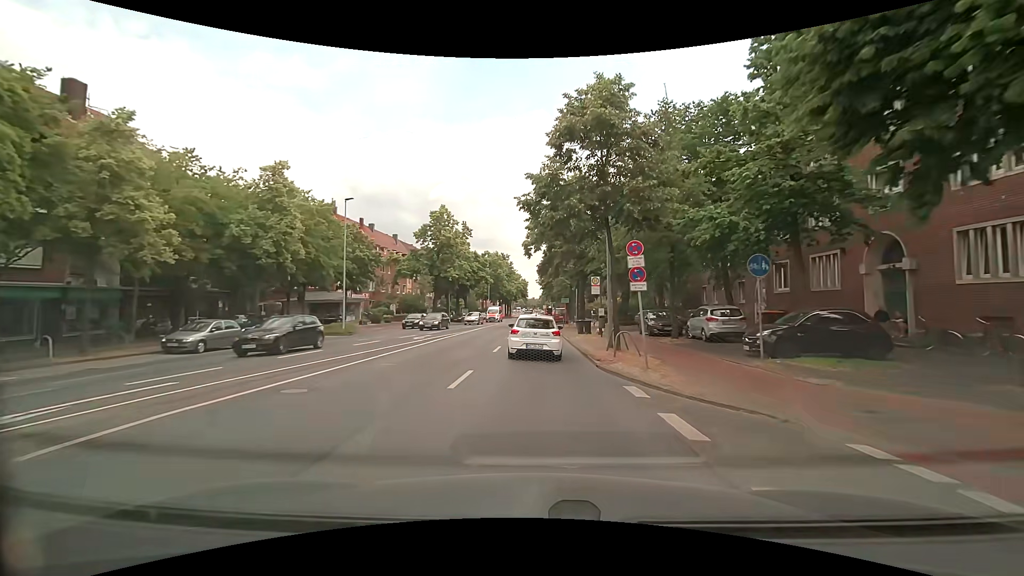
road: secondary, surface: asphalt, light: Day
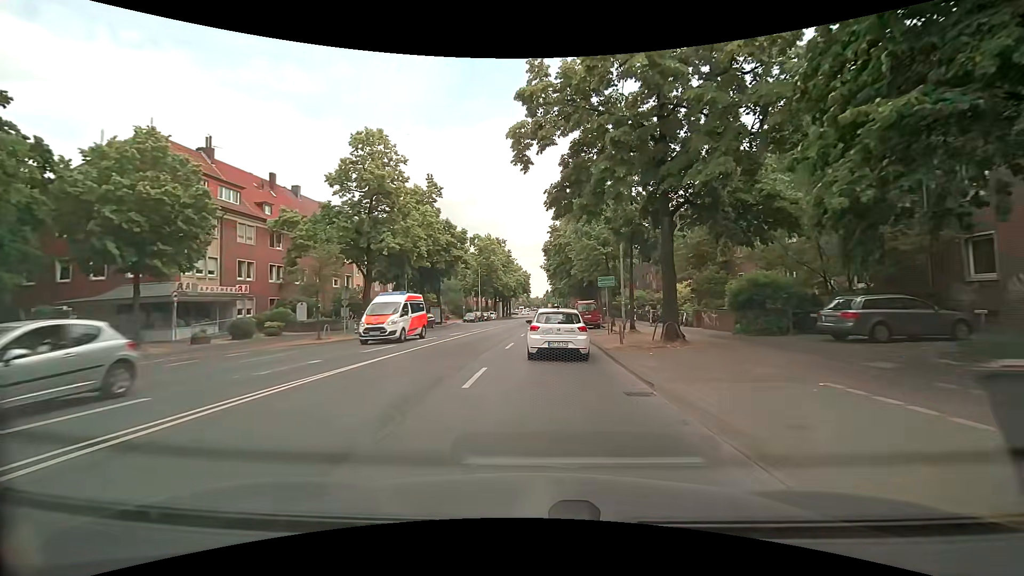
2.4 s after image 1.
(-0.1, +28.7) m; -1°
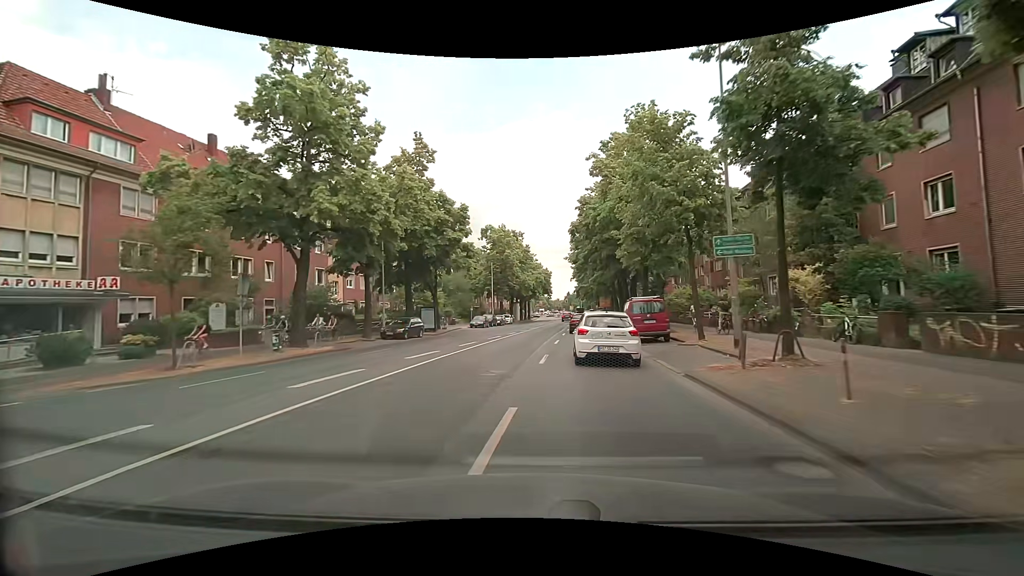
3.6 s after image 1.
(-0.1, +14.2) m; -2°
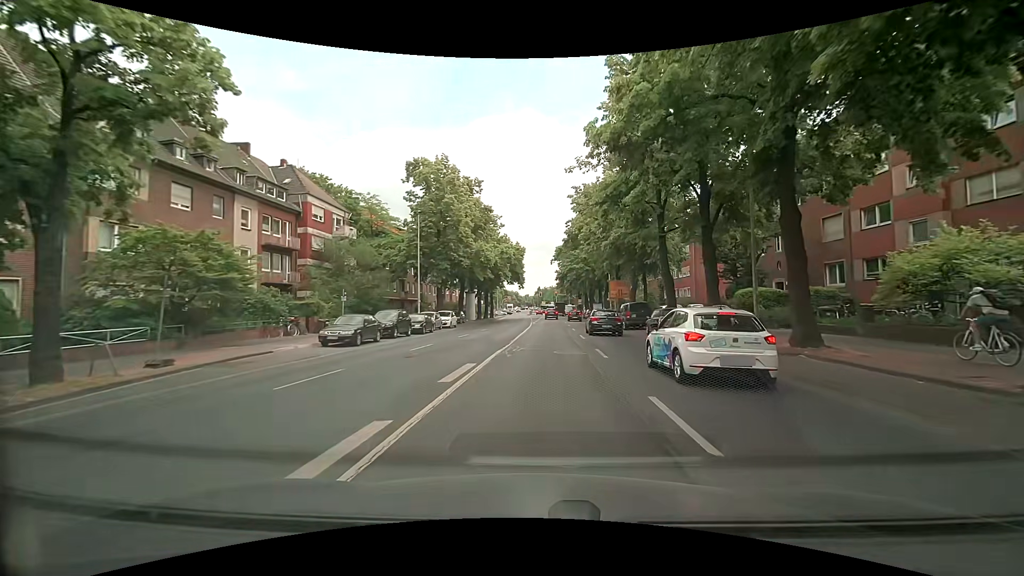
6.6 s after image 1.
(+0.7, +37.0) m; +3°
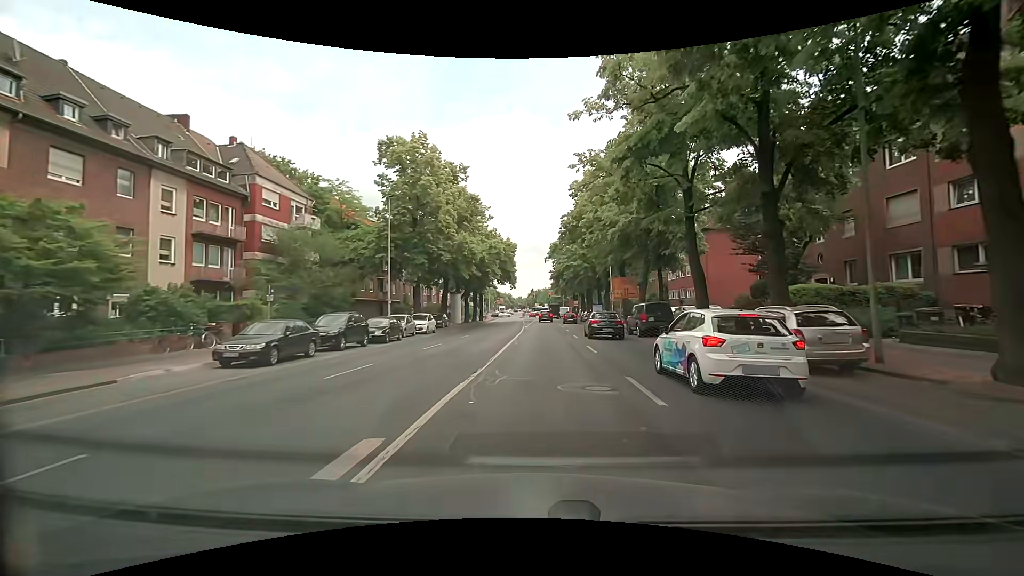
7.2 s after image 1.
(+0.1, +6.9) m; +1°
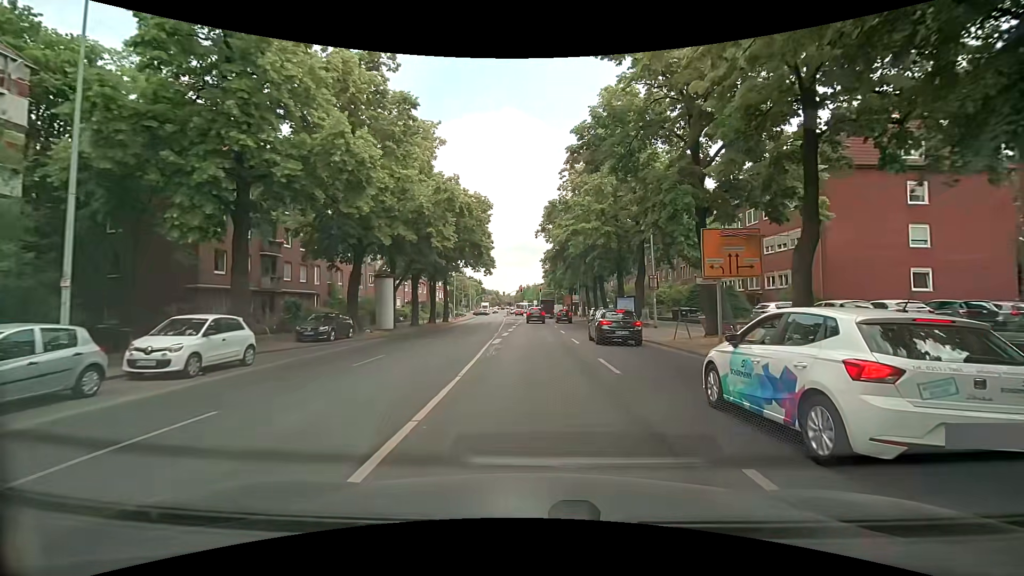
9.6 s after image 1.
(+0.6, +24.6) m; +2°
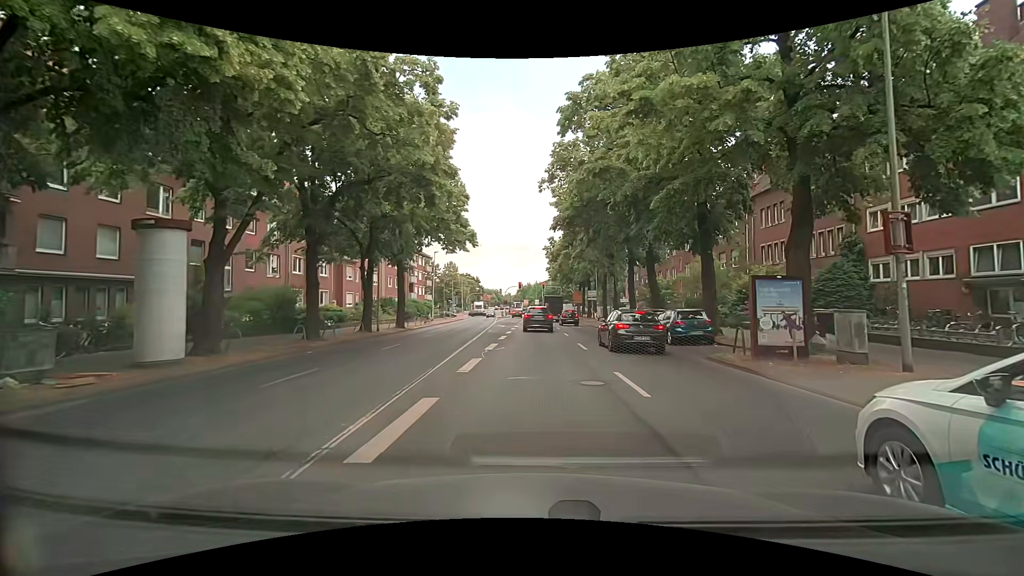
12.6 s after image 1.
(-0.1, +21.1) m; -2°
